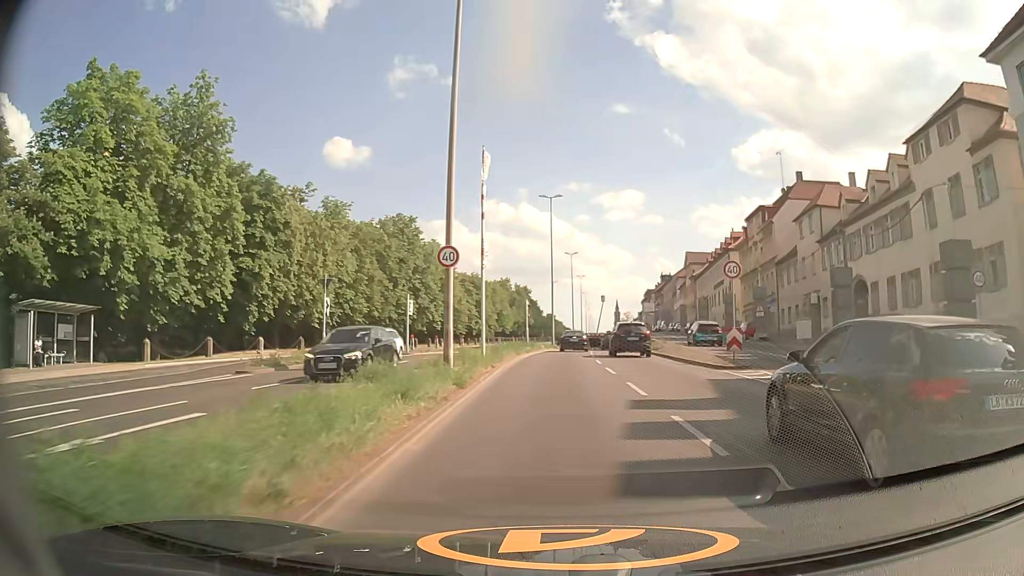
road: primary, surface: asphalt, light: Day
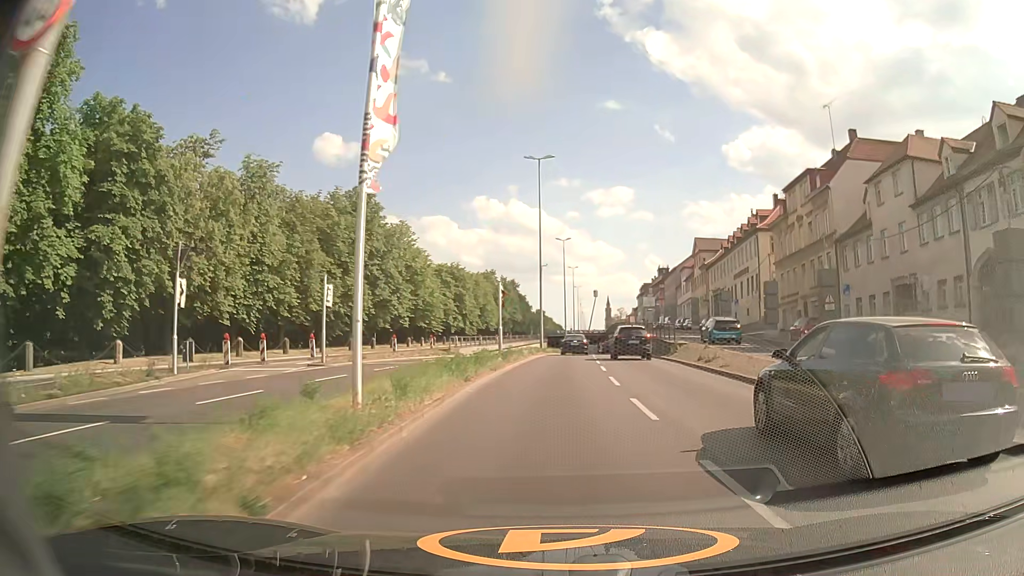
(+0.1, +15.1) m; +1°
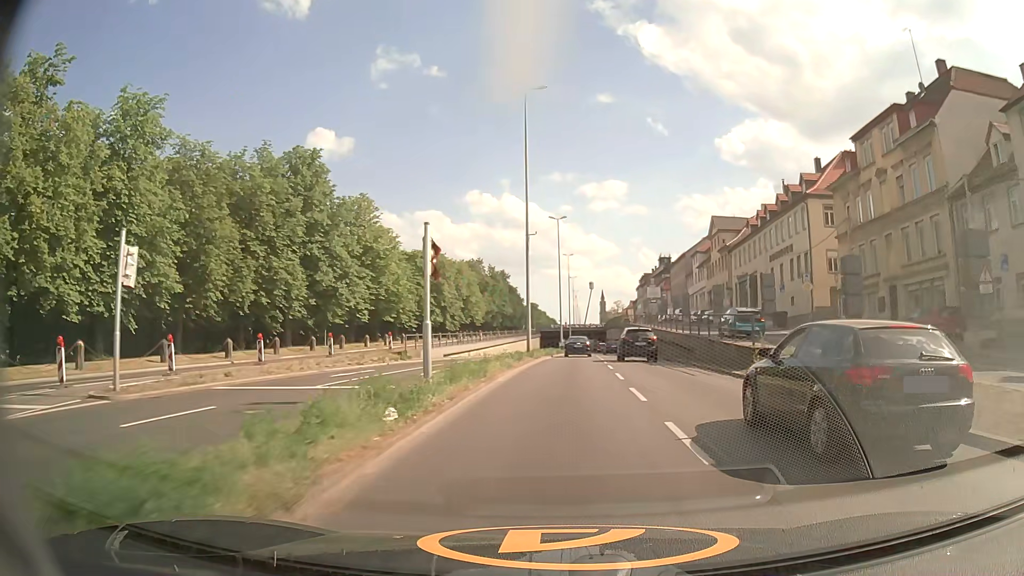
(+0.1, +15.3) m; +1°
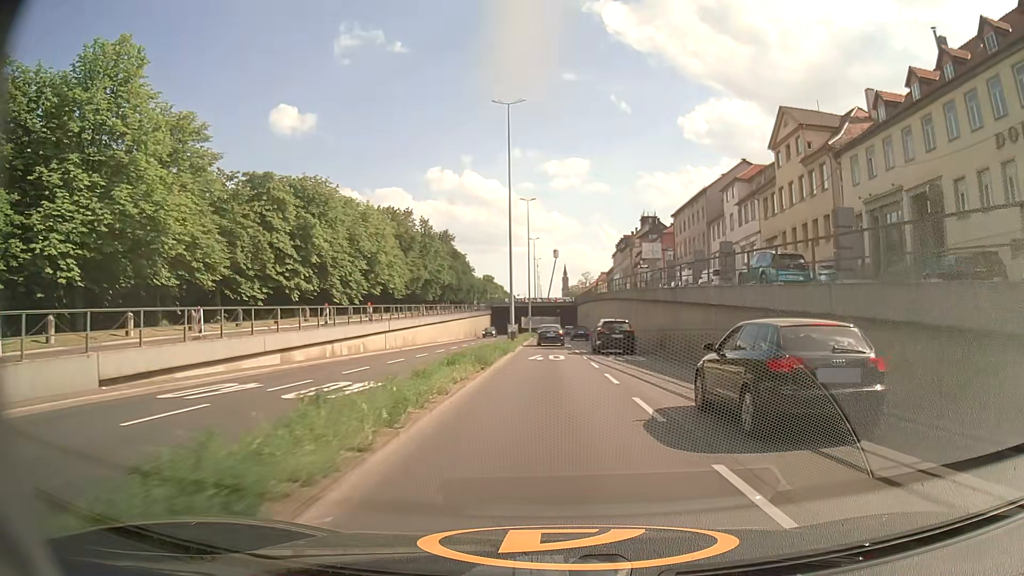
(+1.0, +39.2) m; +3°
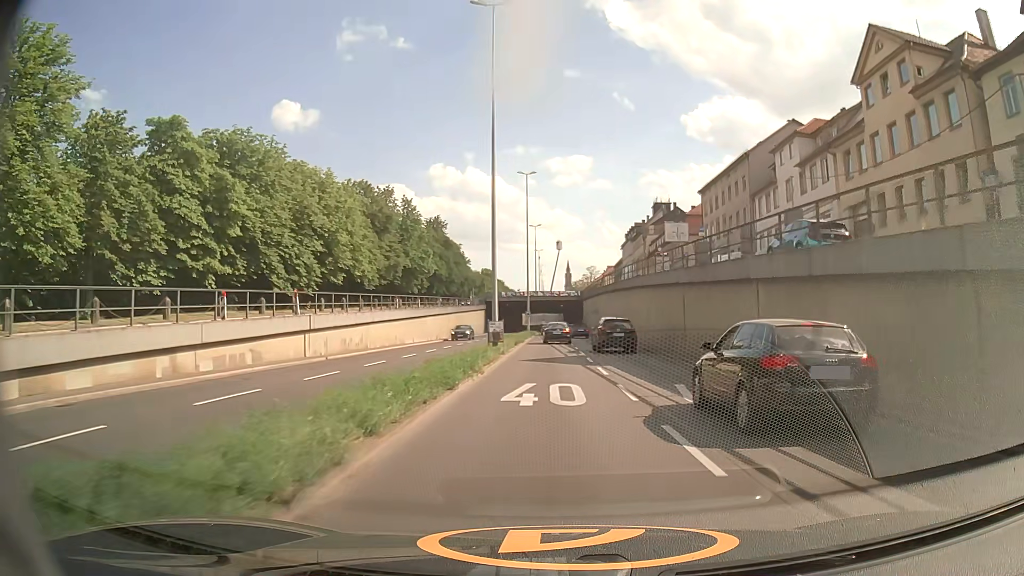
(-0.1, +15.4) m; 0°
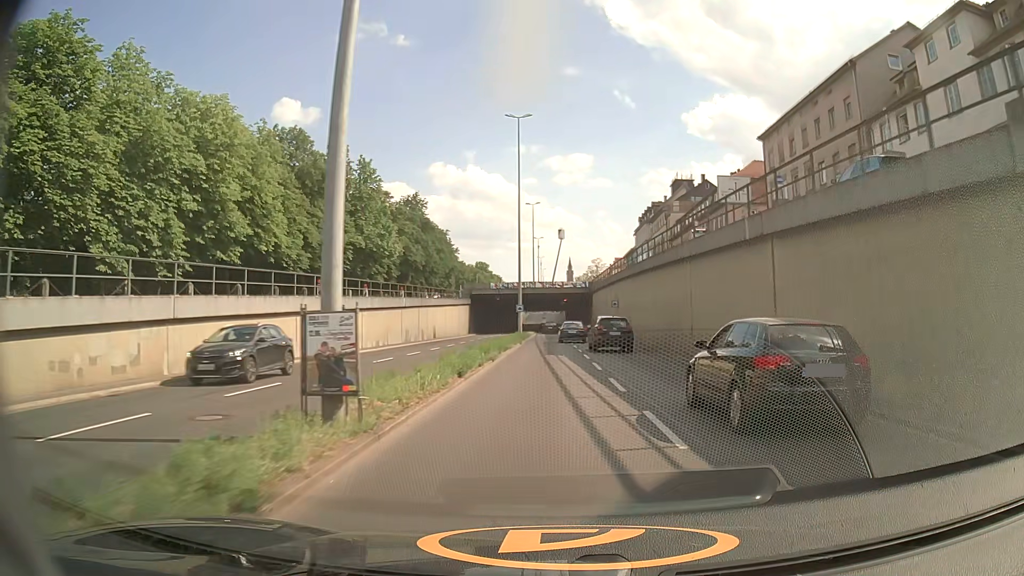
(0.0, +22.6) m; 0°
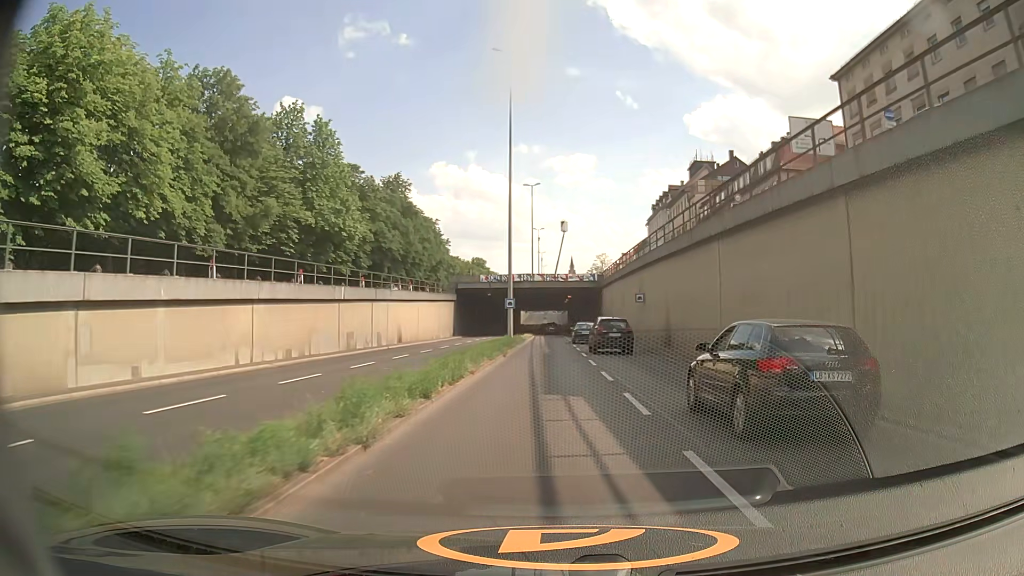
(-0.1, +15.2) m; 0°
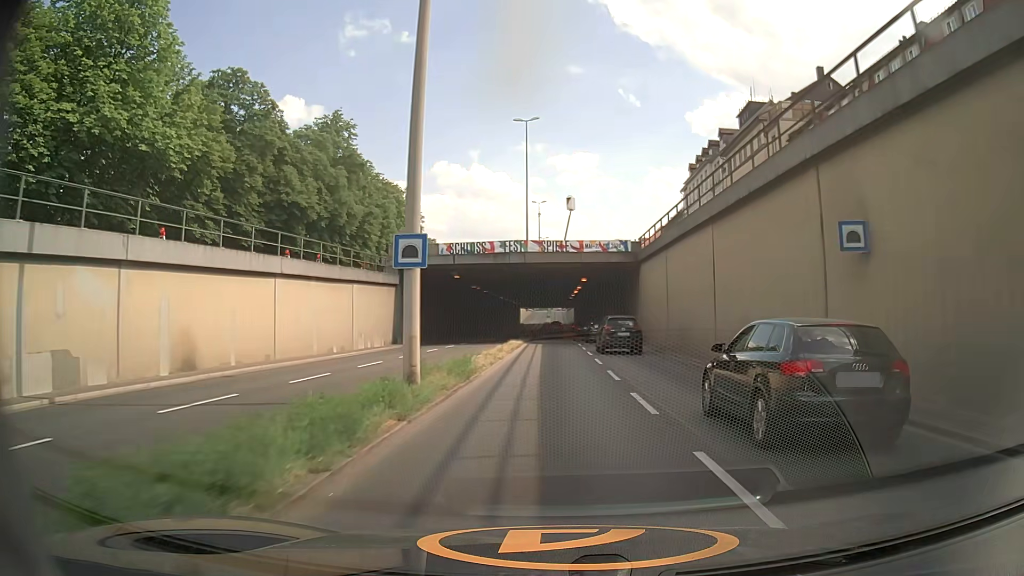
(-0.1, +29.8) m; 0°
(0, +10) (0, +20) (0, +30) (0, +40) (0, +50) (0, +60) (+1, +70) (+2, +80) (+4, +90) (+6, +99) m
